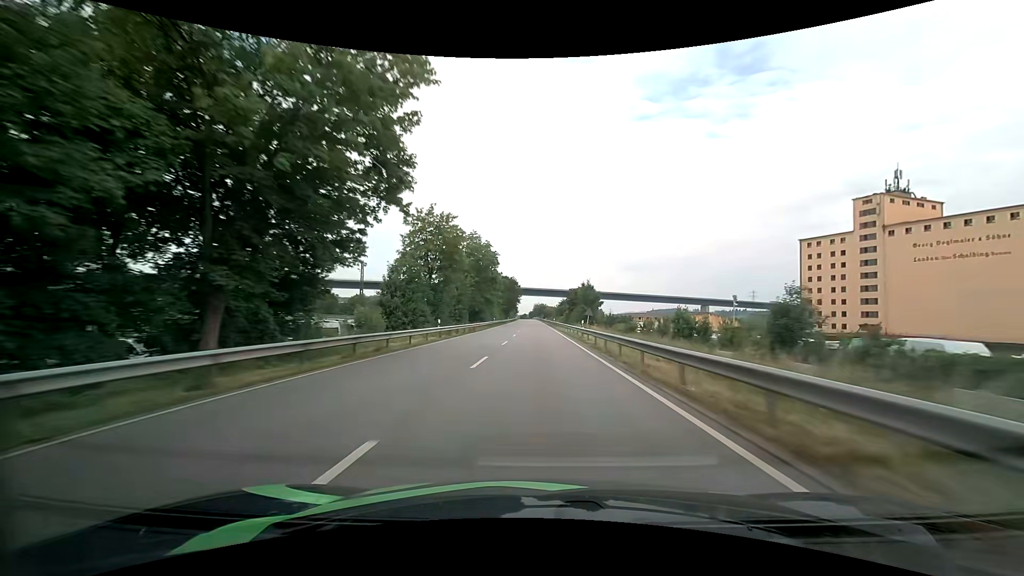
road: primary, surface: asphalt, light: Day
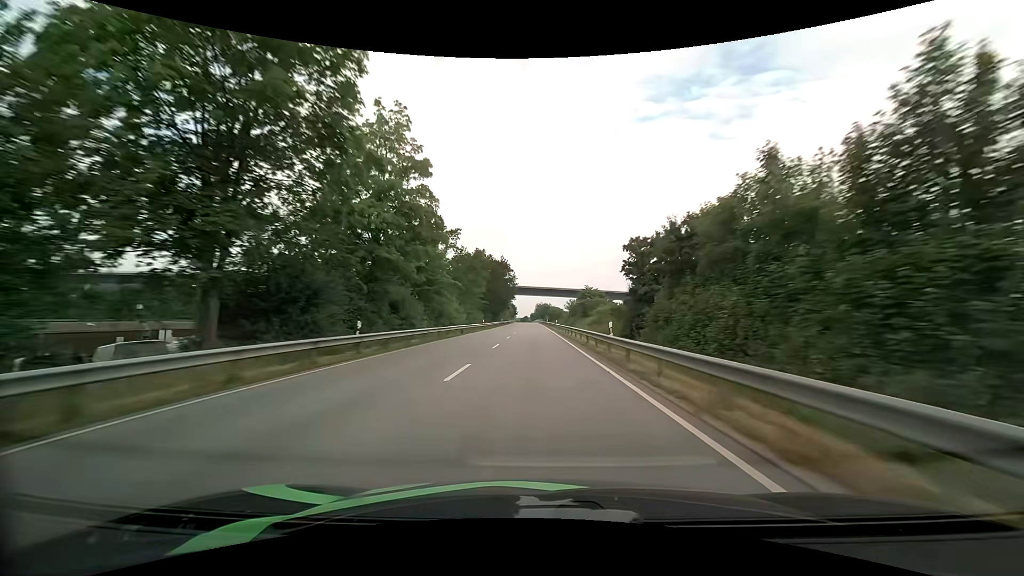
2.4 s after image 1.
(-0.1, +63.3) m; 0°
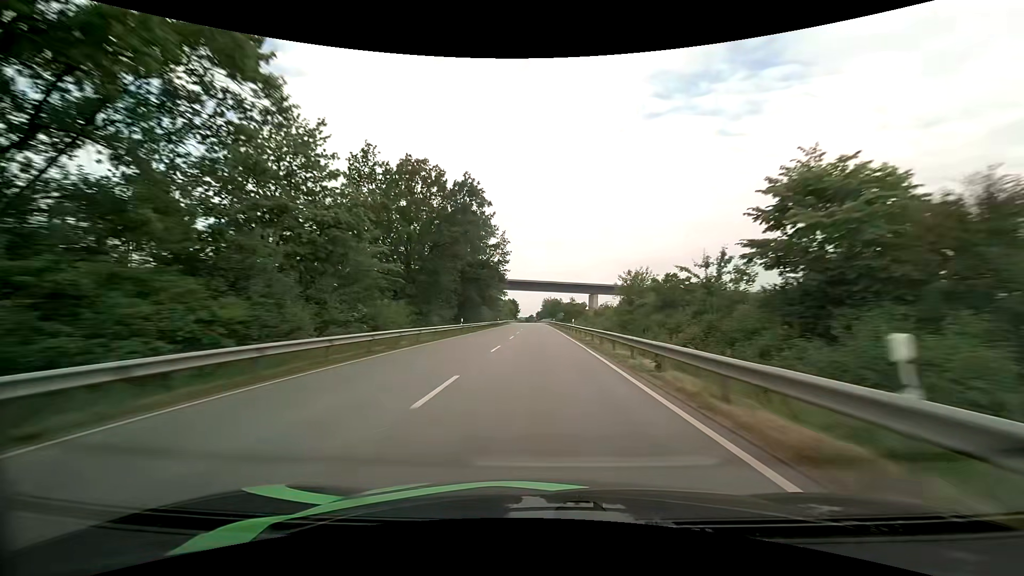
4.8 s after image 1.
(-0.6, +63.8) m; -1°
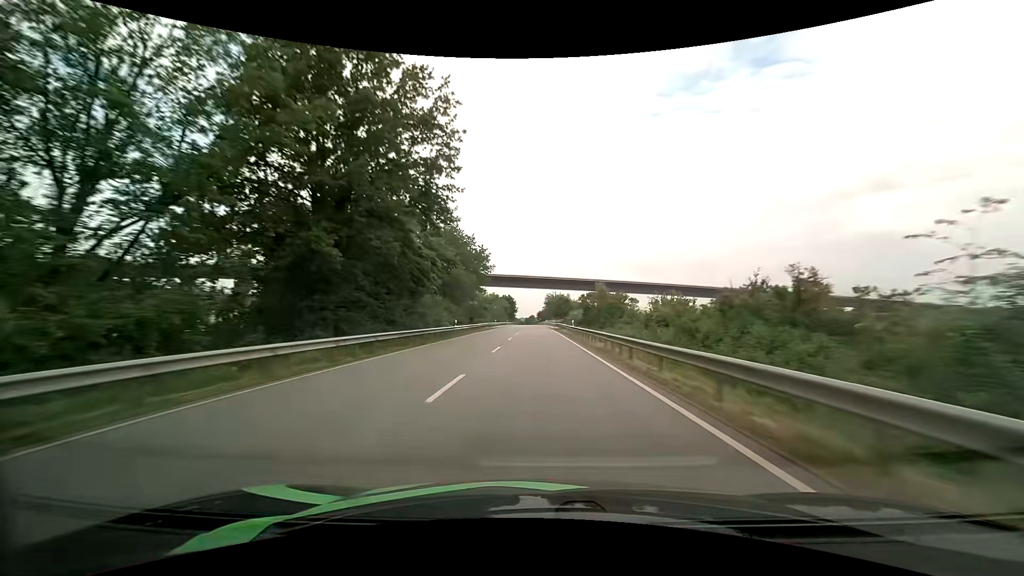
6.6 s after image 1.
(-0.1, +47.7) m; 0°
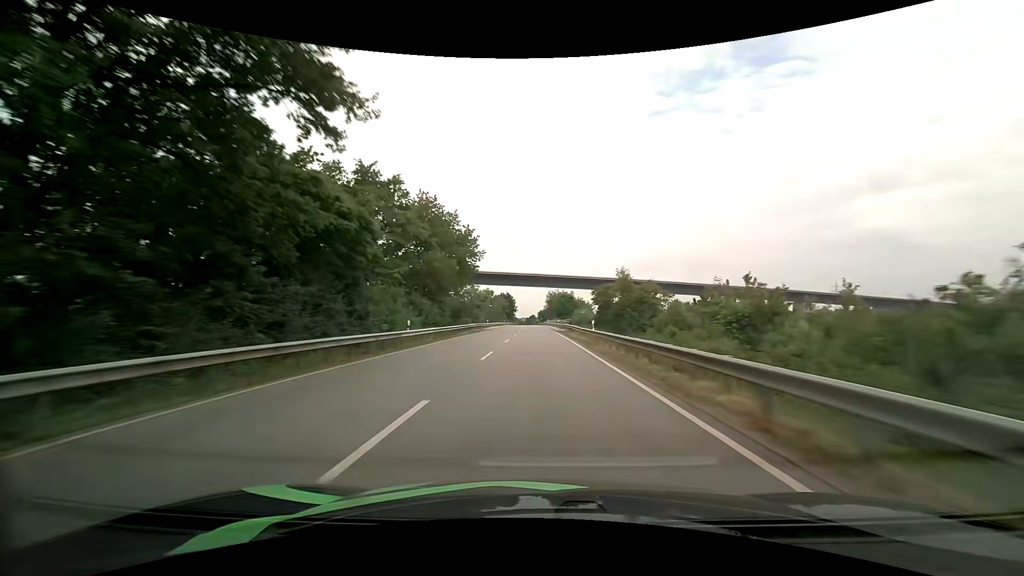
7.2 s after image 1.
(0.0, +15.9) m; 0°
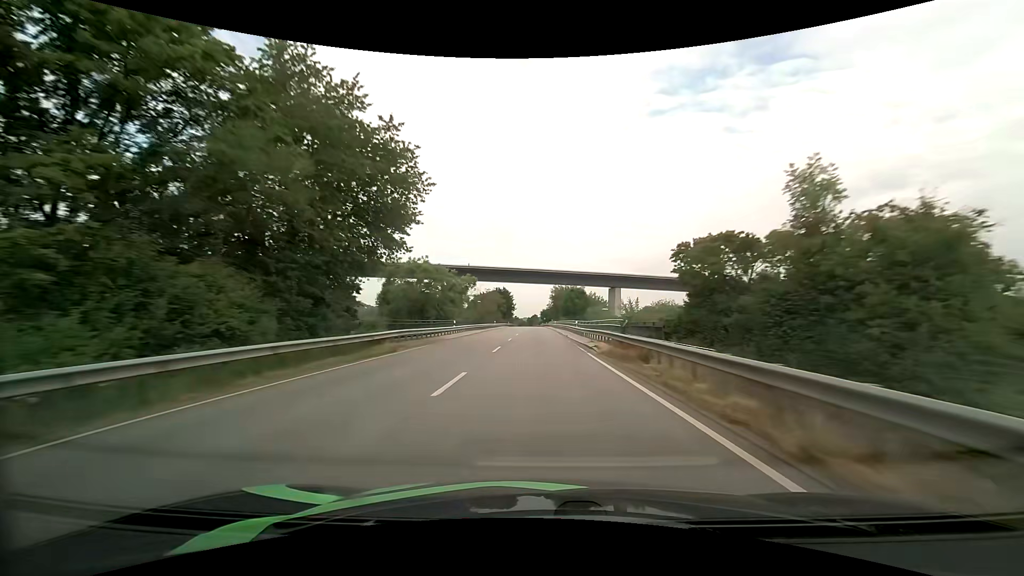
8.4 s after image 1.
(-0.1, +31.7) m; 0°
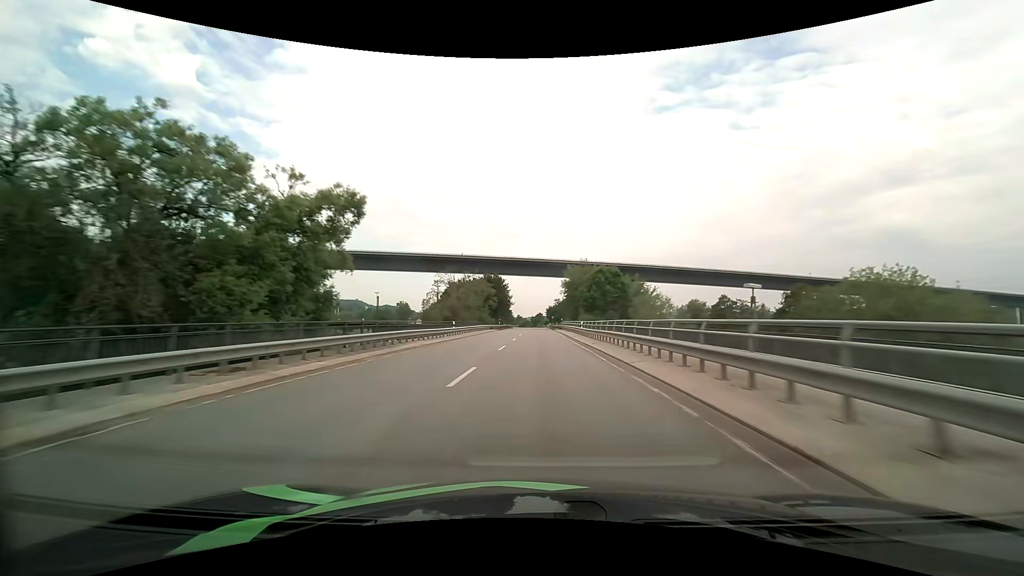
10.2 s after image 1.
(-0.2, +47.3) m; -1°
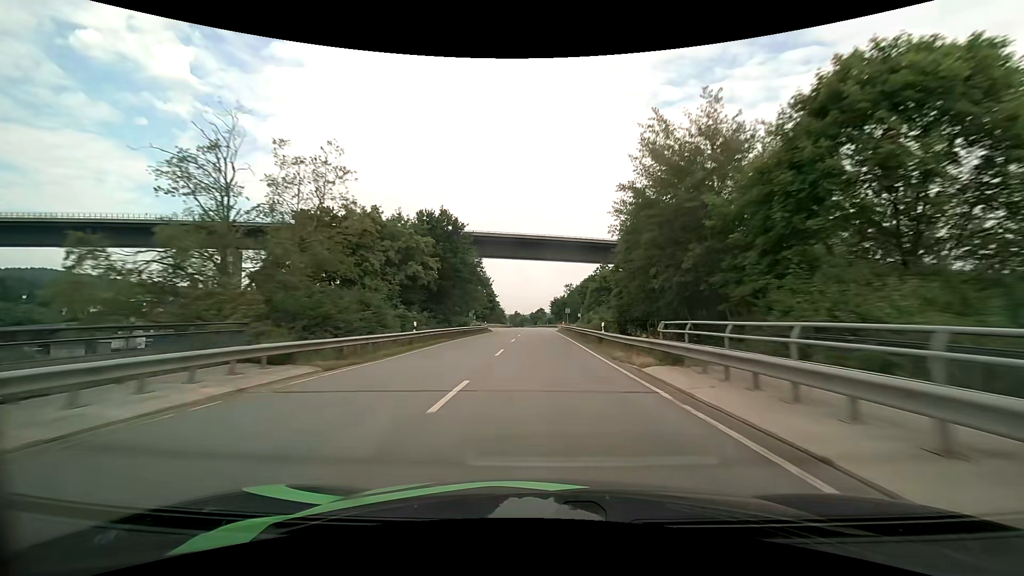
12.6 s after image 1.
(-0.2, +62.8) m; 0°
(0, +10) (0, +20) (0, +30) (0, +40) (0, +50) (0, +60) (0, +70) (0, +80) (0, +90) (0, +100) m
